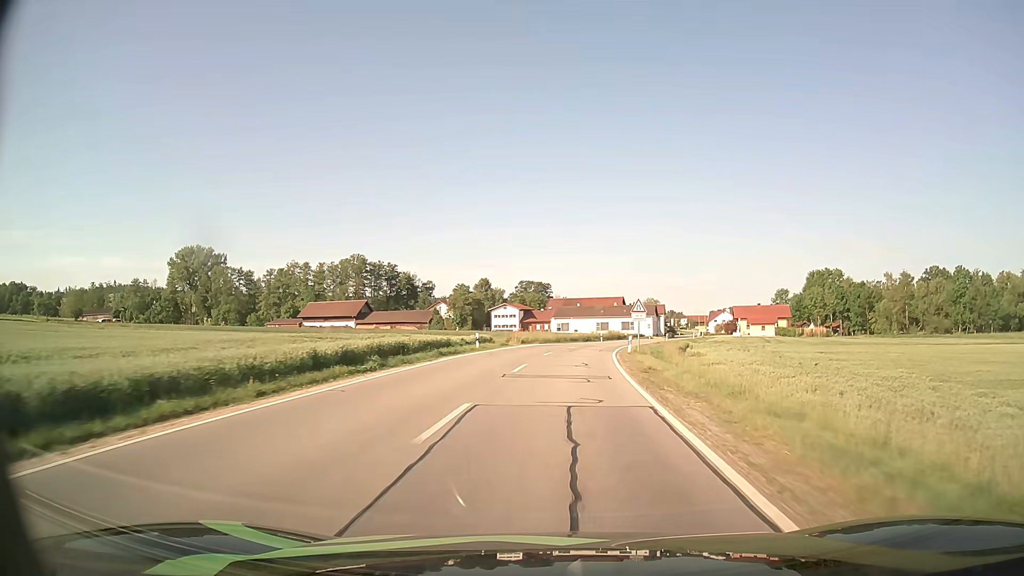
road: secondary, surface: asphalt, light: Day
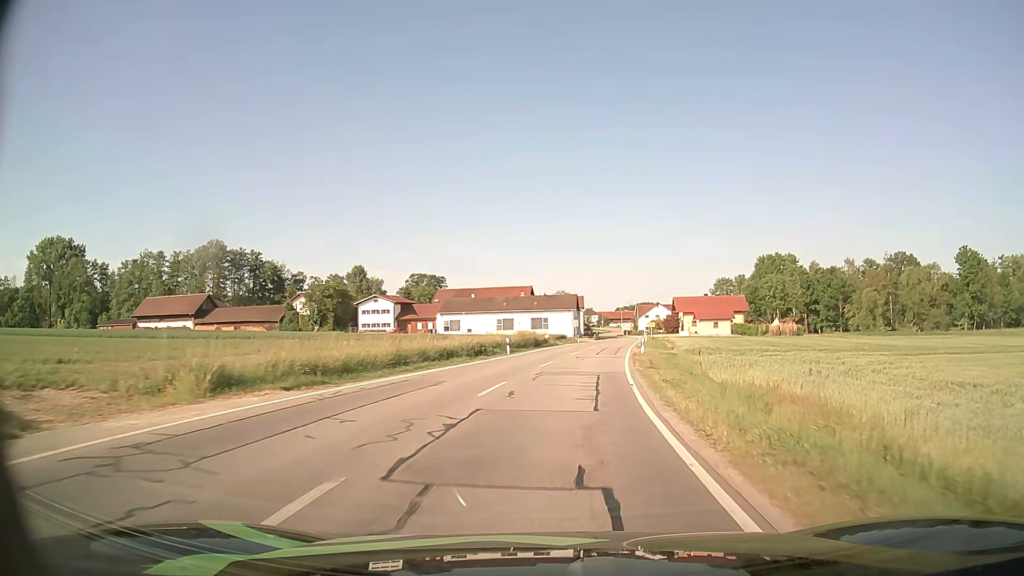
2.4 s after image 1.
(+2.5, +40.3) m; +8°
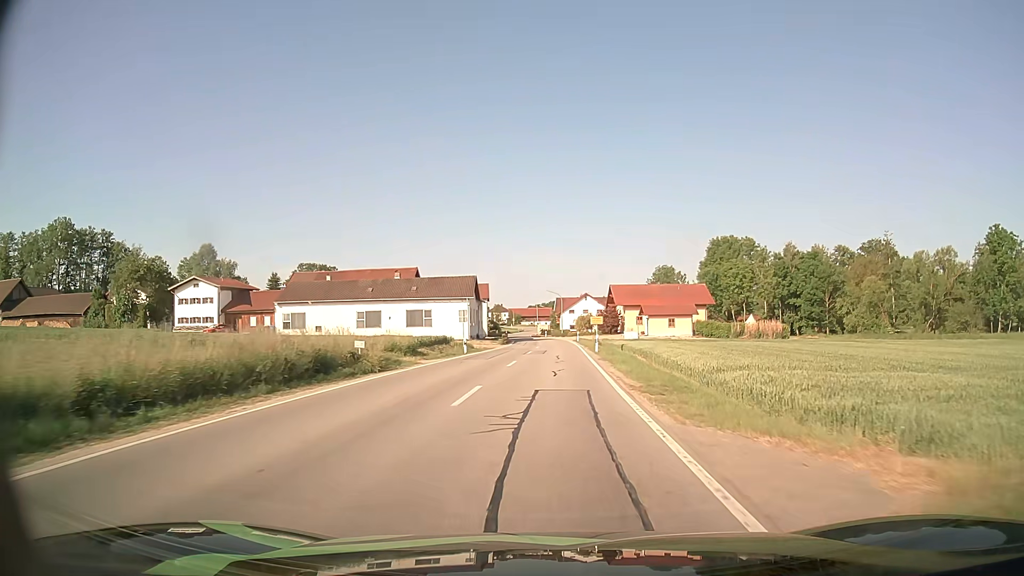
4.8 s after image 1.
(+3.1, +37.7) m; +8°
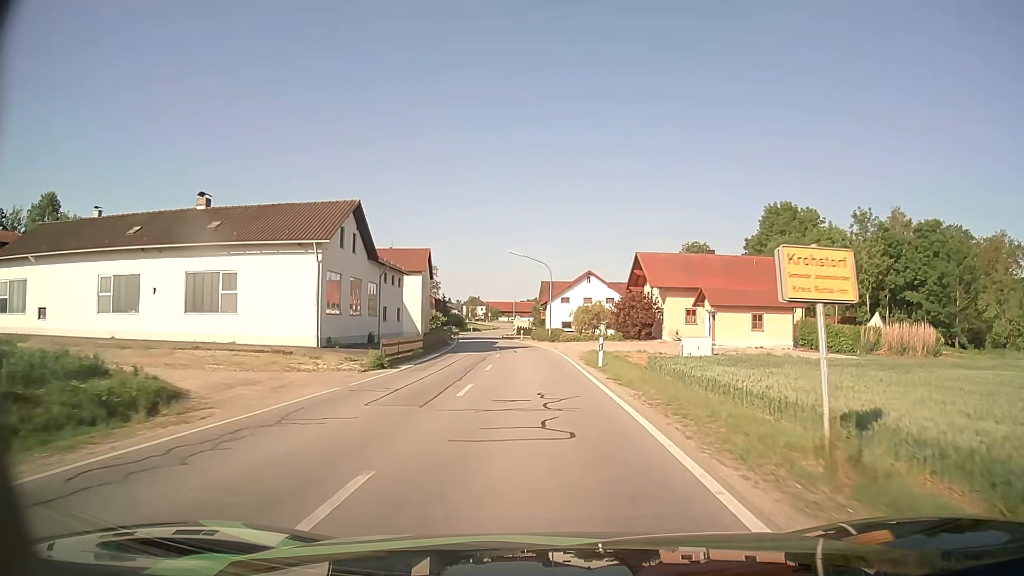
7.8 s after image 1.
(+0.7, +46.0) m; +1°
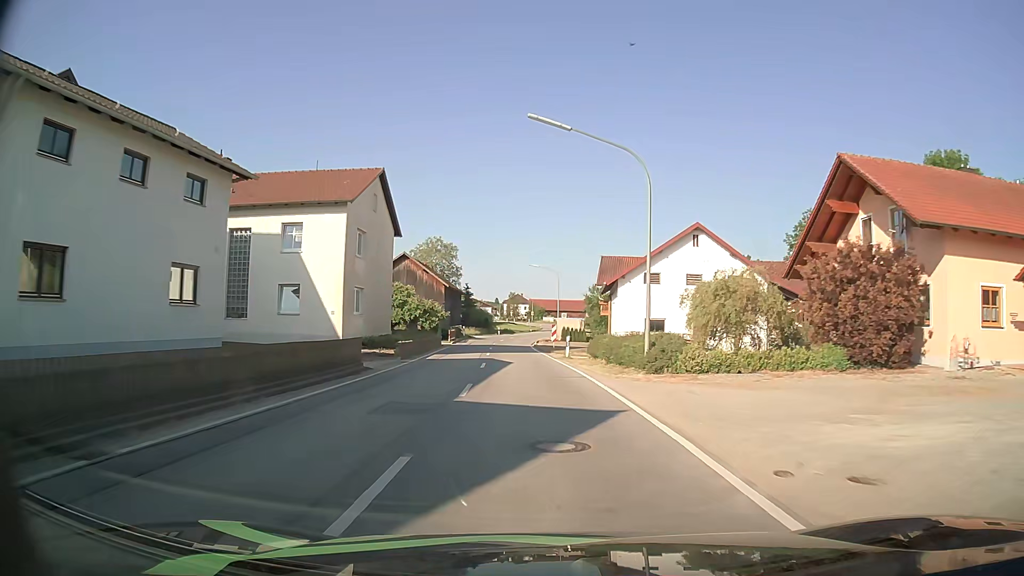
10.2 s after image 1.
(-0.9, +36.2) m; -4°
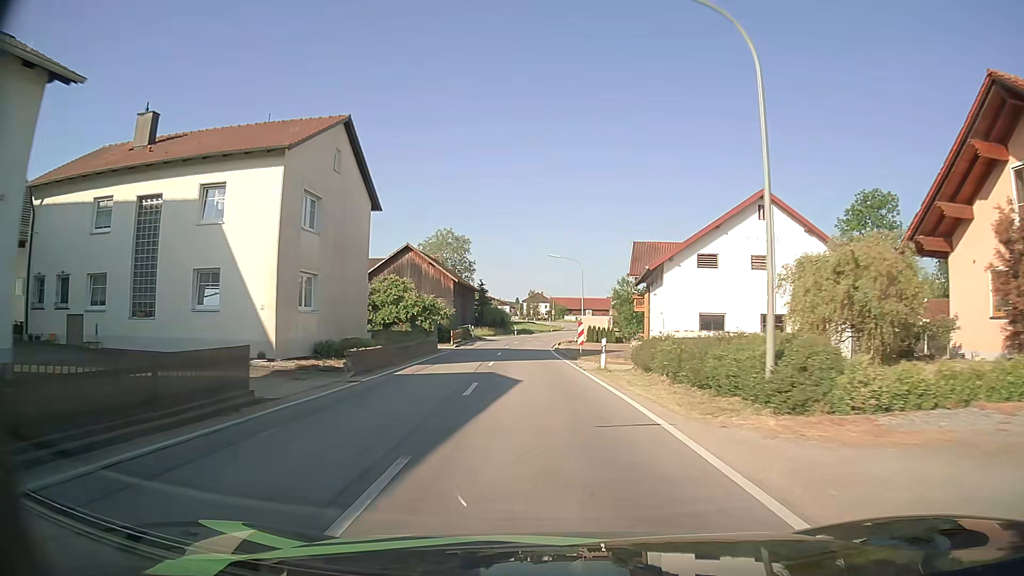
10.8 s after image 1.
(-0.1, +9.4) m; -2°
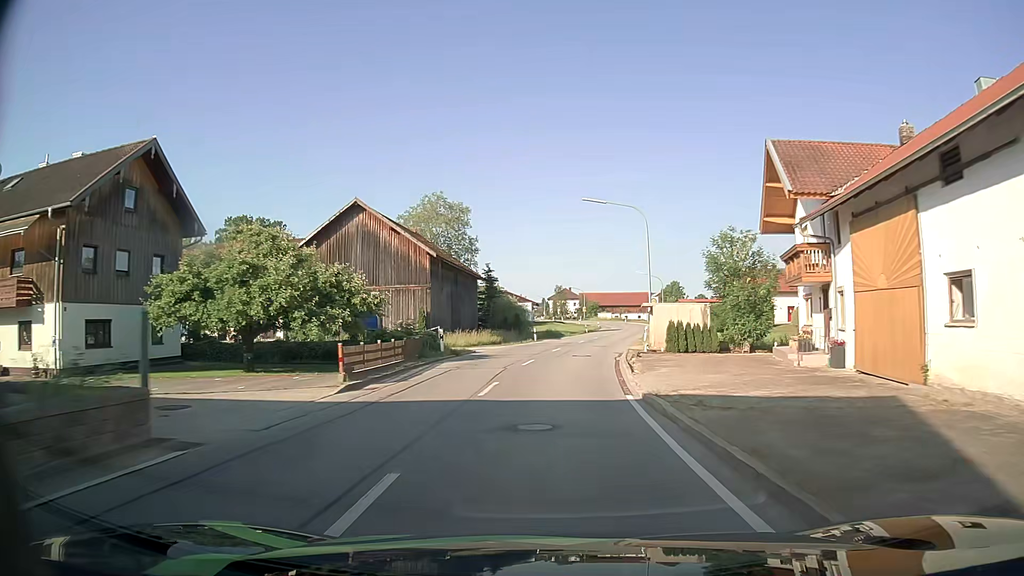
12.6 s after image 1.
(-0.8, +28.2) m; -2°
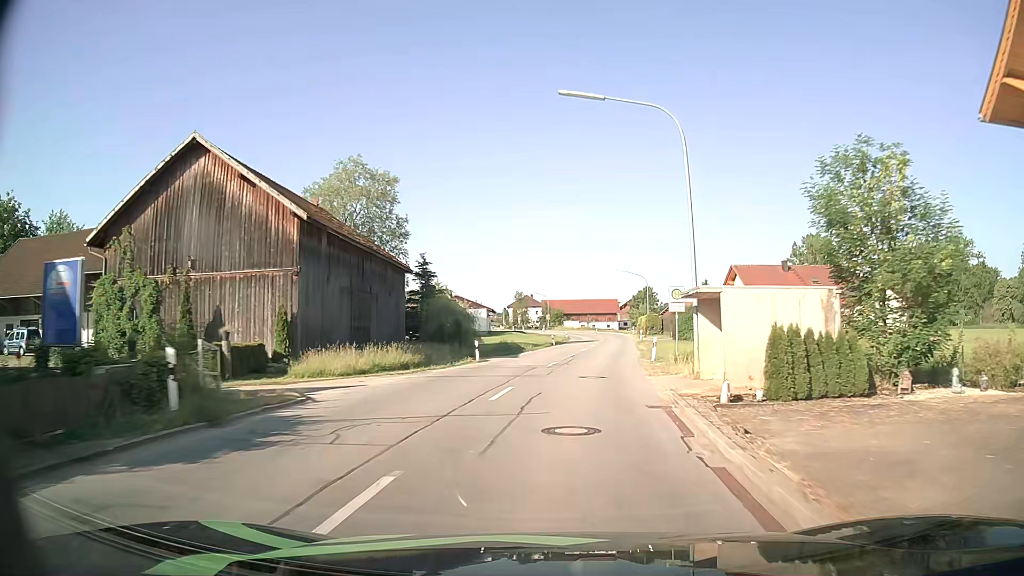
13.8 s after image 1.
(+0.3, +18.4) m; +3°
(0, +10) (+1, +20) (+2, +30) (+3, +40) (+5, +50) (+6, +60) (+7, +70) (+8, +80) (+9, +90) (+8, +99) m
